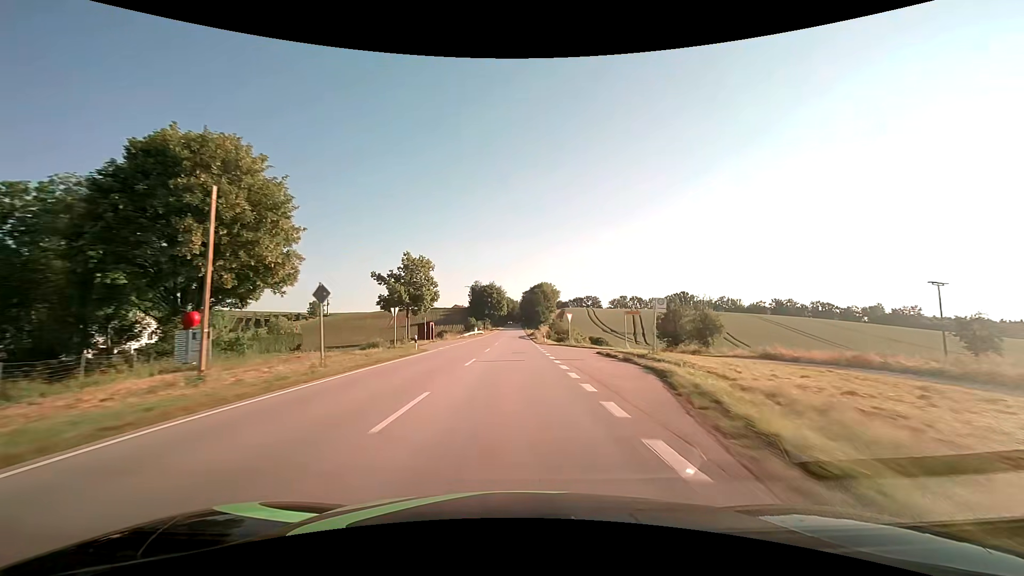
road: secondary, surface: asphalt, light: Day
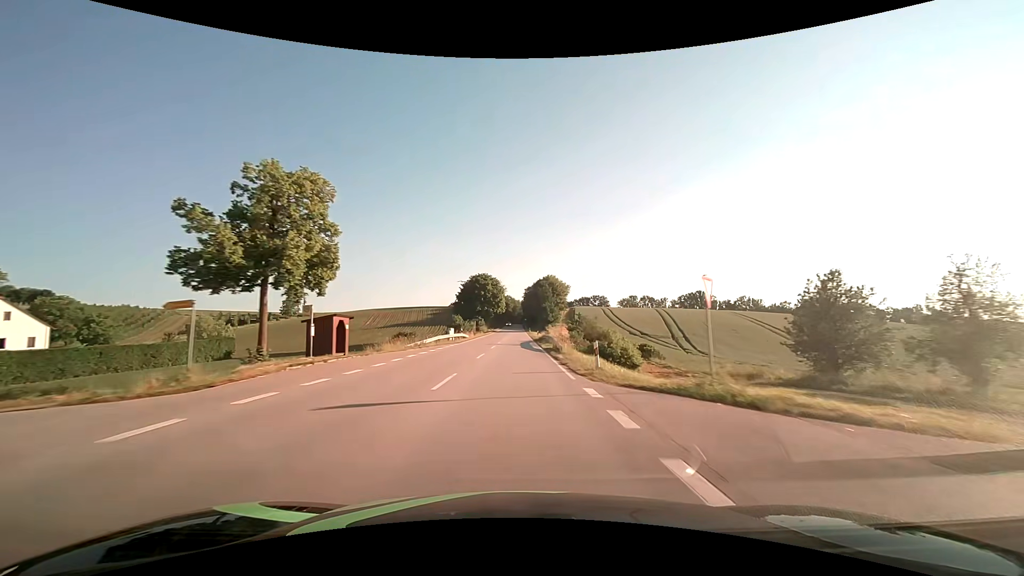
(-0.1, +31.5) m; 0°
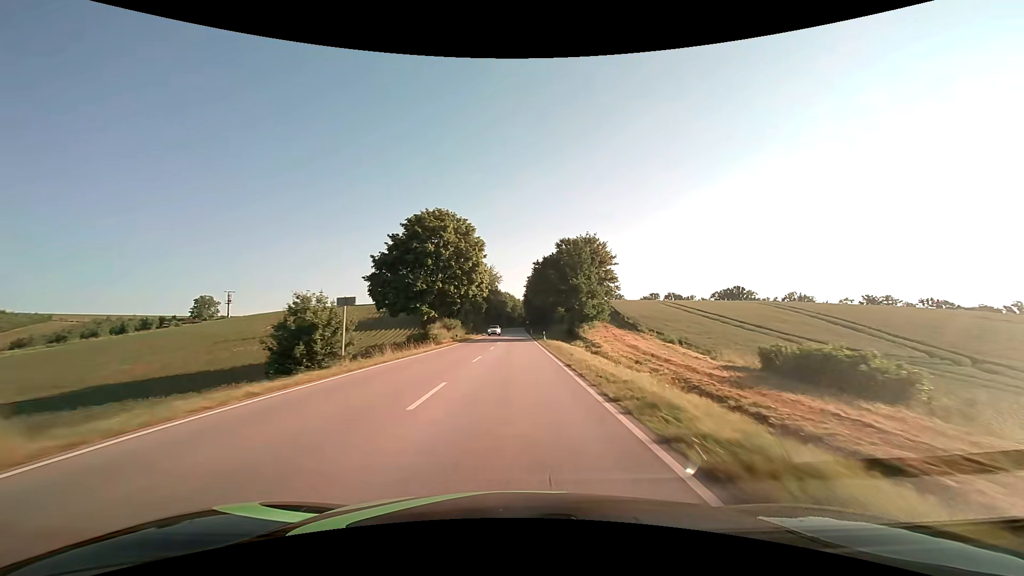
(0.0, +63.0) m; 0°
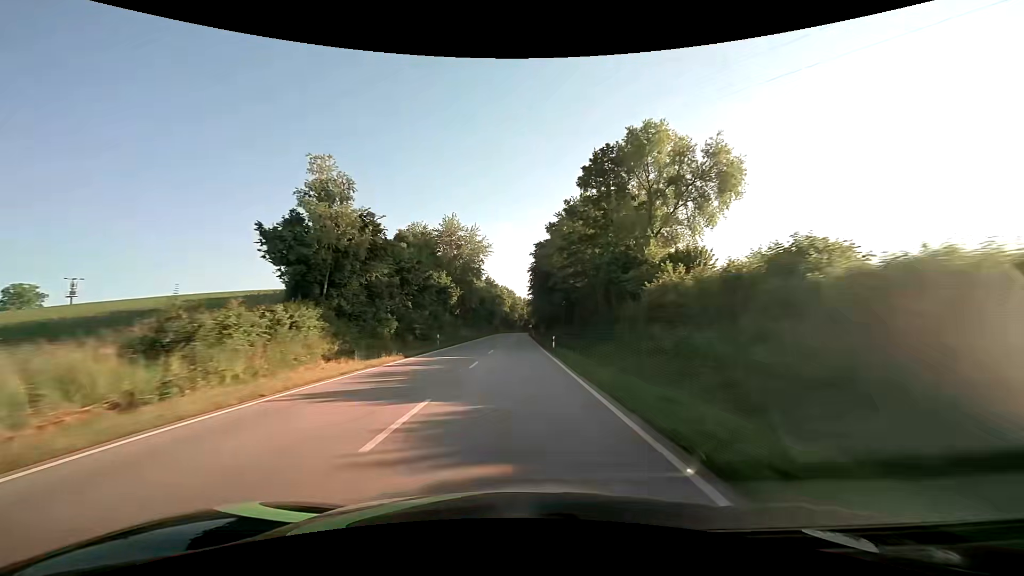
(-0.1, +62.9) m; 0°
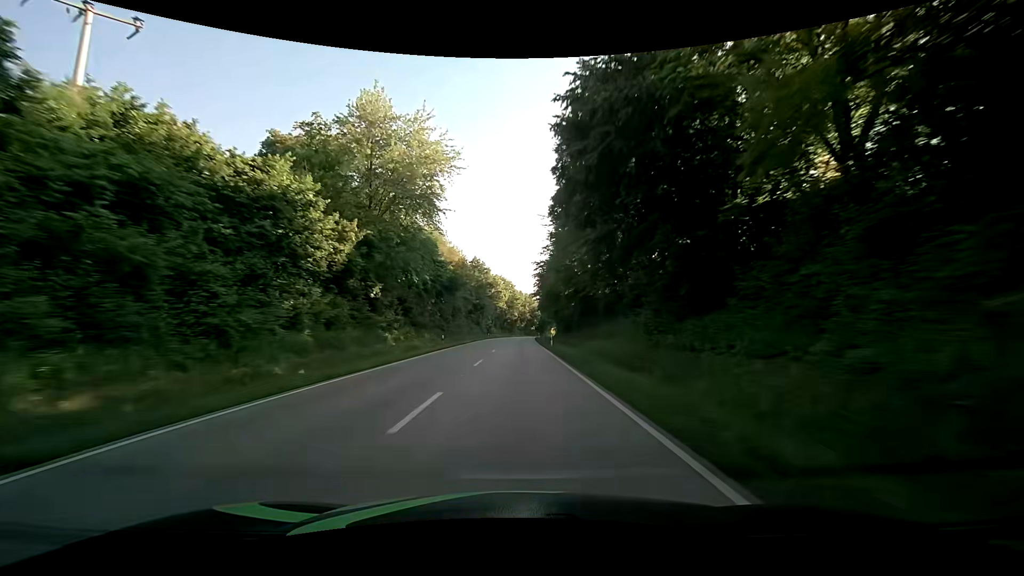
(0.0, +47.1) m; 0°
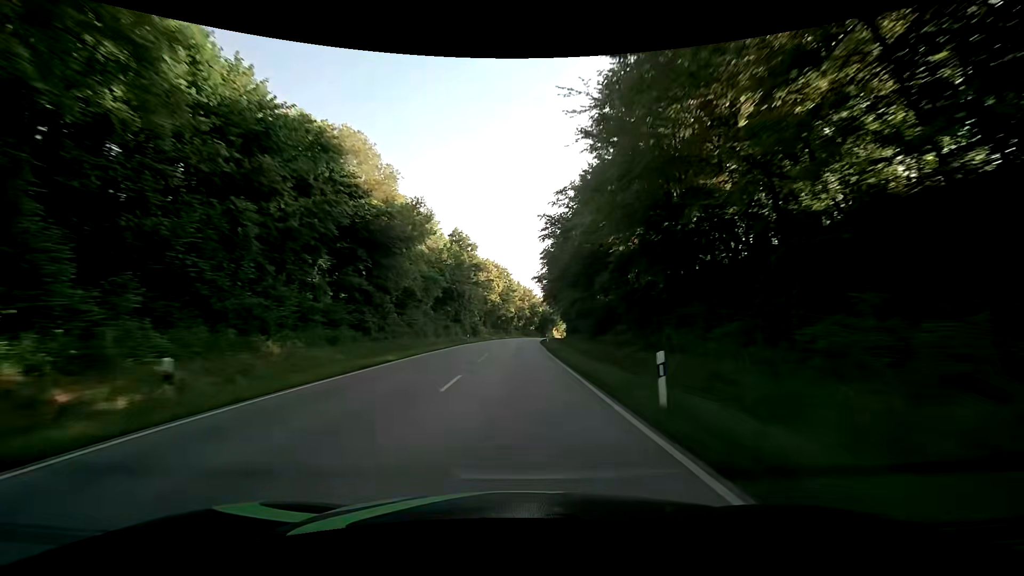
(0.0, +31.4) m; 0°
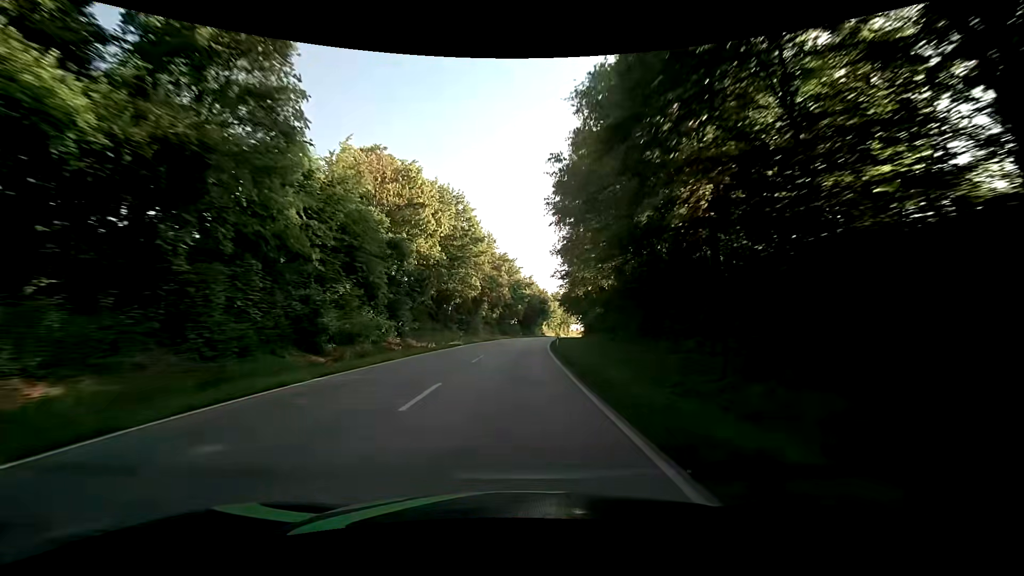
(+1.0, +63.0) m; +2°
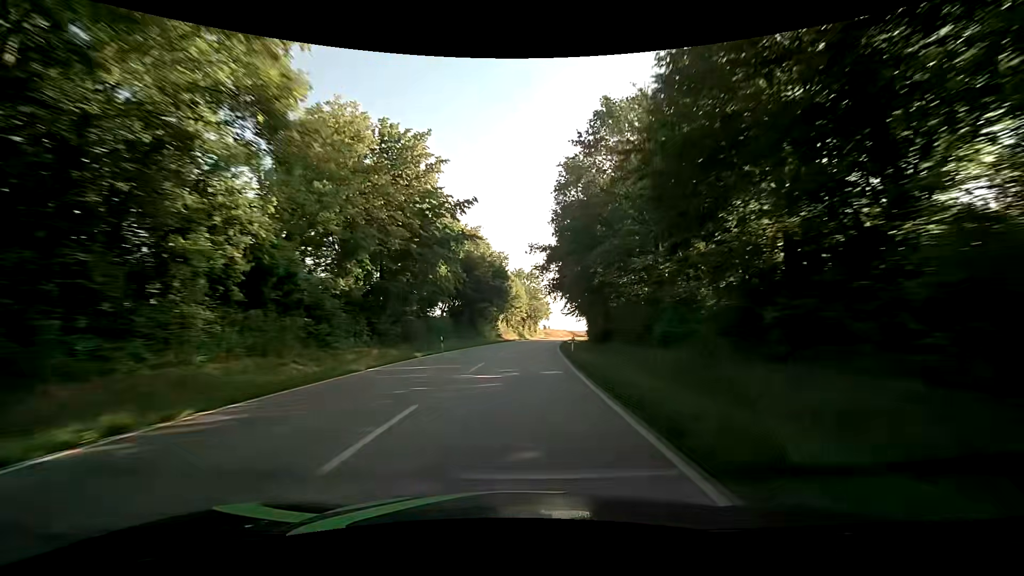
(+2.6, +63.3) m; +6°
(0, +10) (0, +20) (+1, +30) (+1, +40) (+2, +50) (+3, +60) (+4, +70) (+6, +80) (+7, +90) (+9, +99) m
